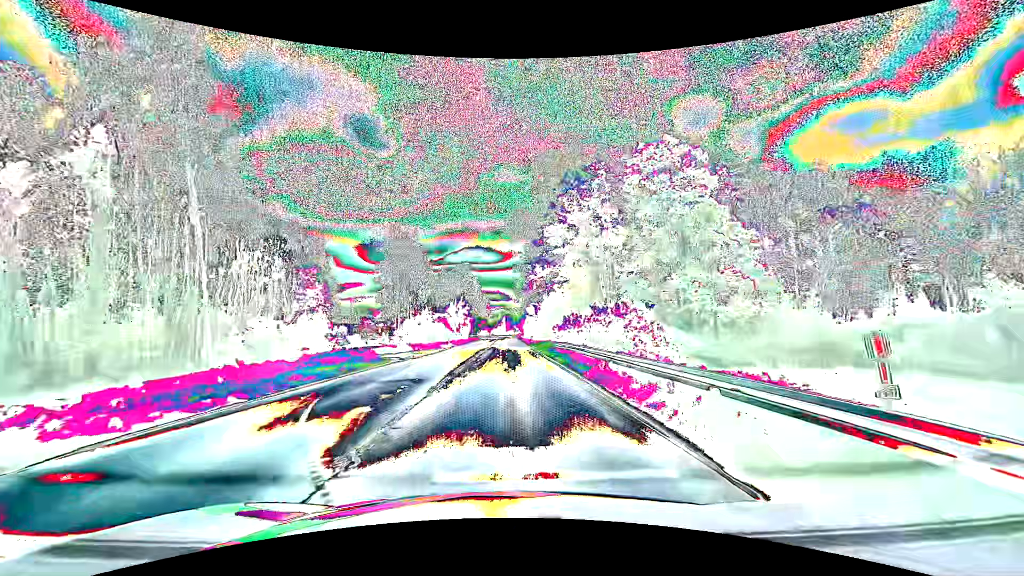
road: primary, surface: asphalt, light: Day
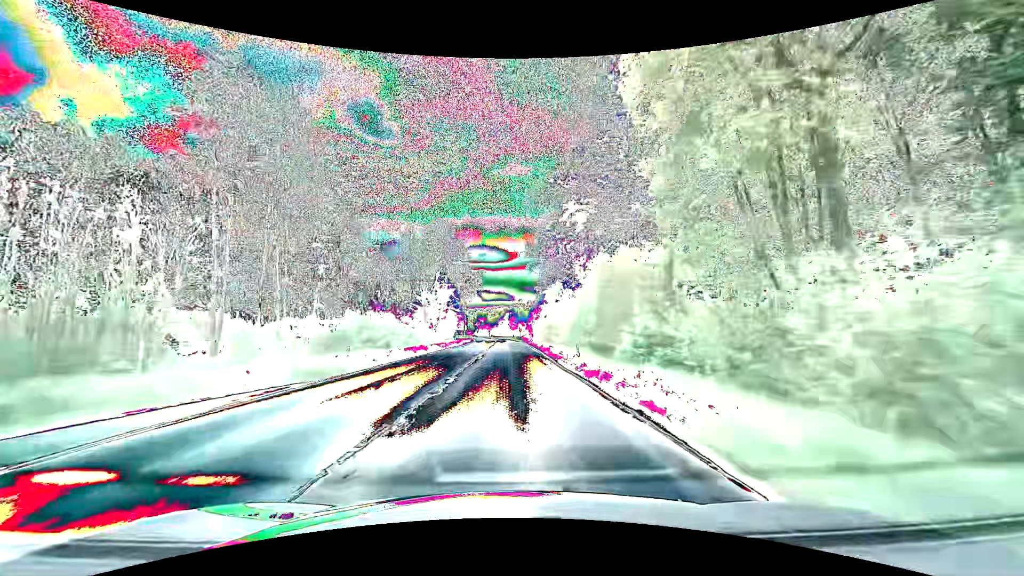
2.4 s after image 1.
(-0.1, +38.0) m; 0°
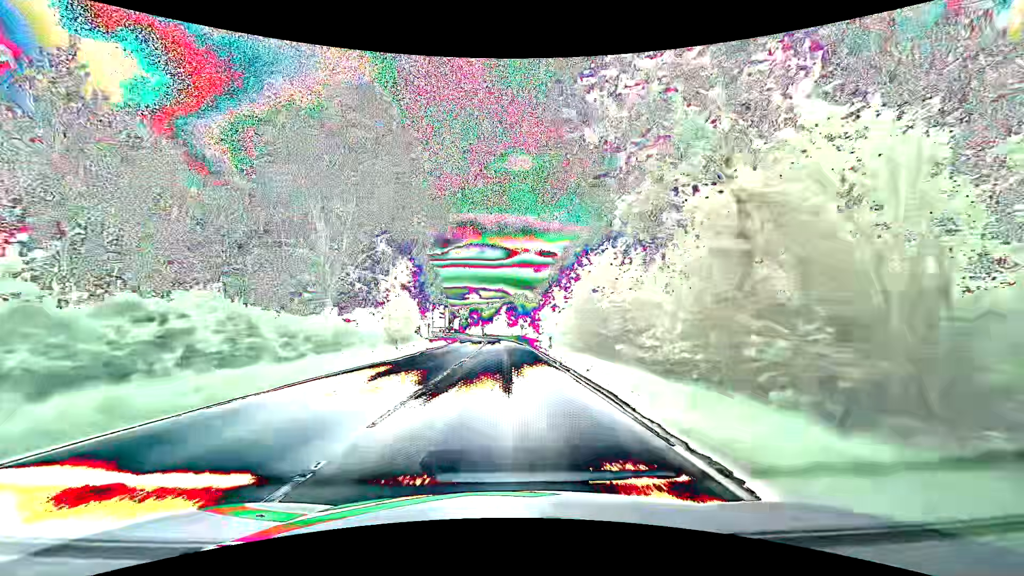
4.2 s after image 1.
(+0.1, +32.2) m; 0°
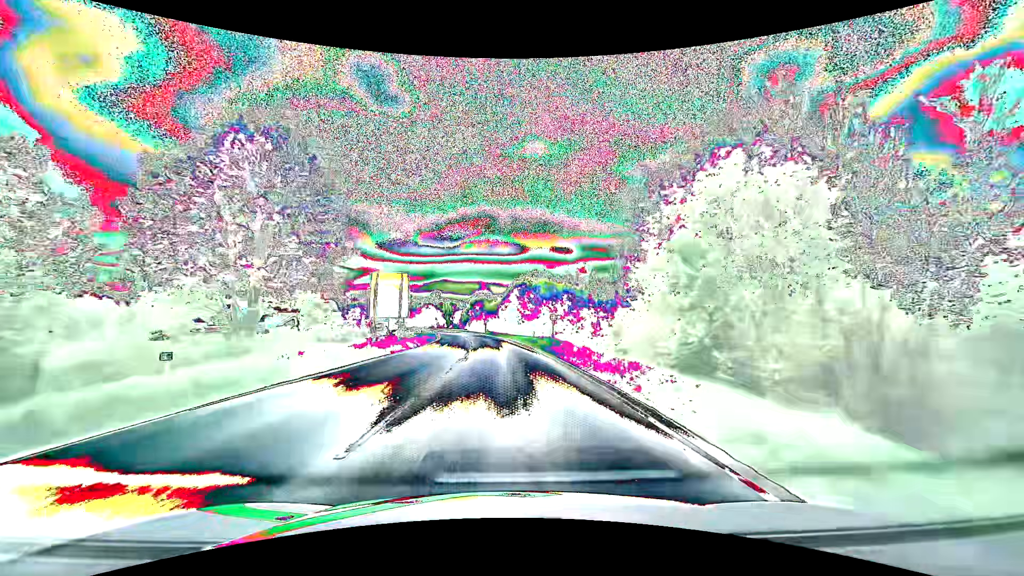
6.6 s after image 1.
(-0.5, +43.6) m; -1°
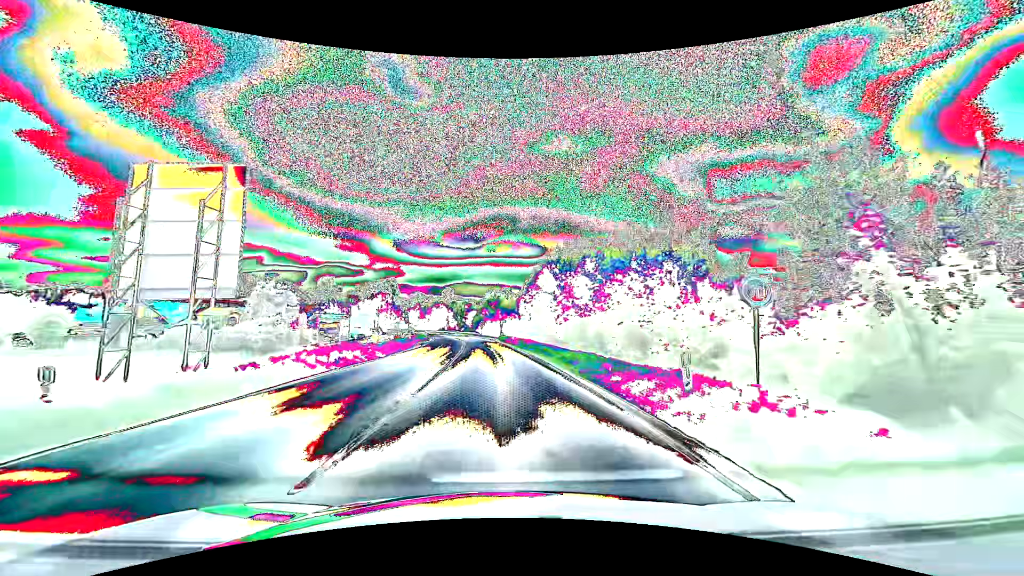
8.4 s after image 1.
(-0.5, +31.1) m; -2°
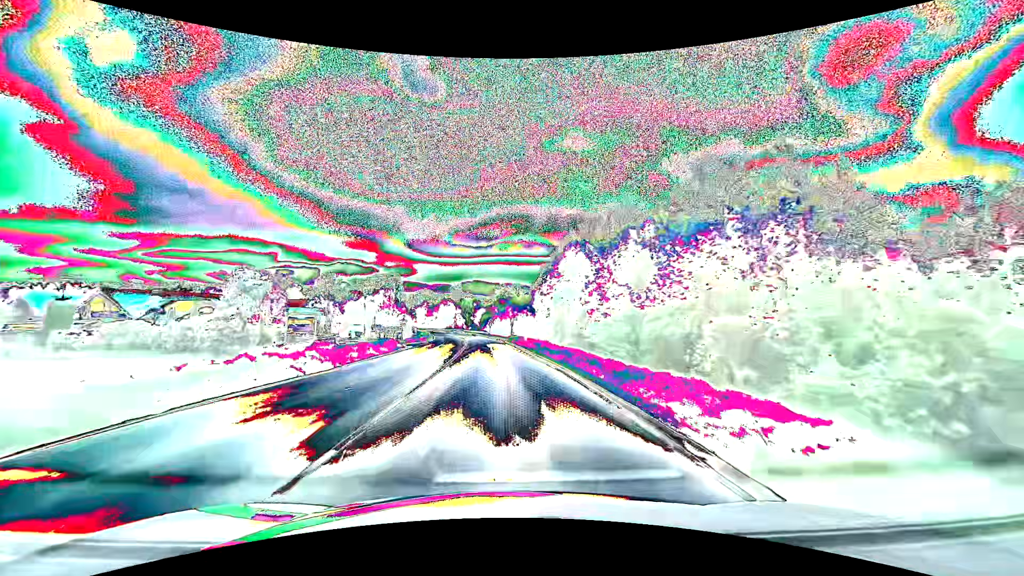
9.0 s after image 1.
(-0.1, +10.4) m; -1°
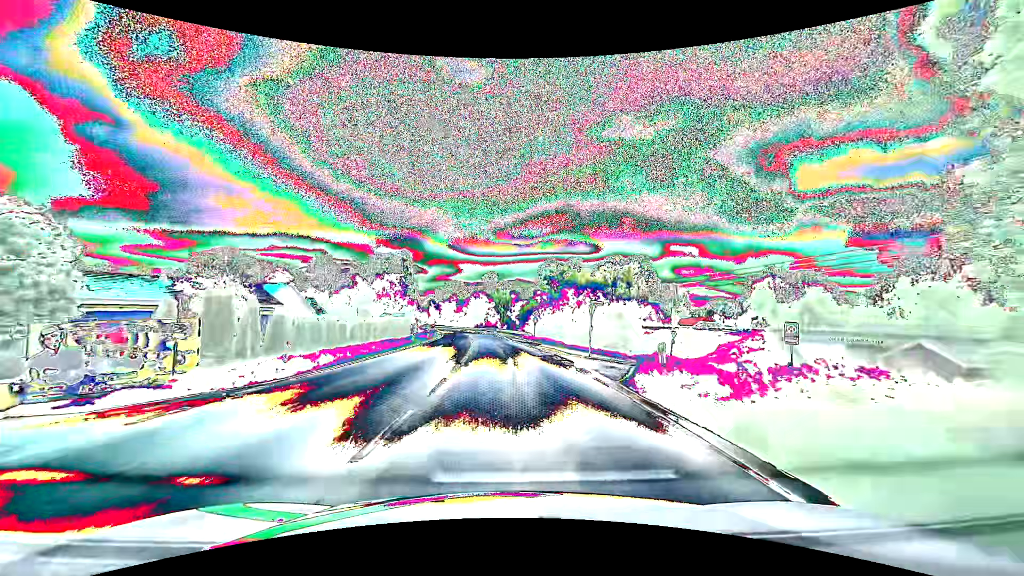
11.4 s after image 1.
(-1.8, +42.1) m; -5°
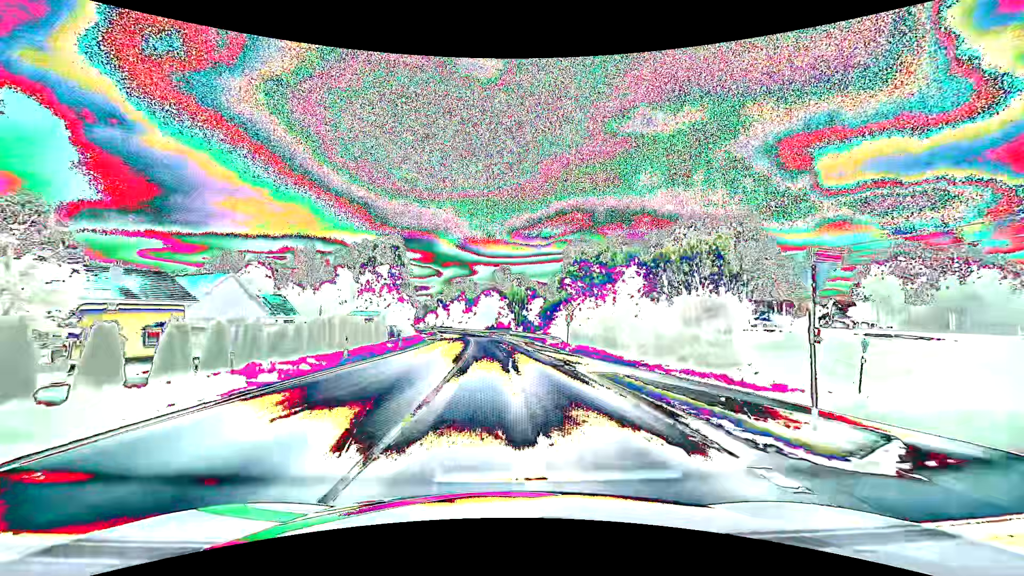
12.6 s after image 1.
(-0.3, +20.4) m; -2°
(0, +10) (0, +20) (-1, +30) (-1, +40) (-2, +50) (-3, +60) (-3, +70) (-5, +80) (-6, +90) (-7, +100) m
